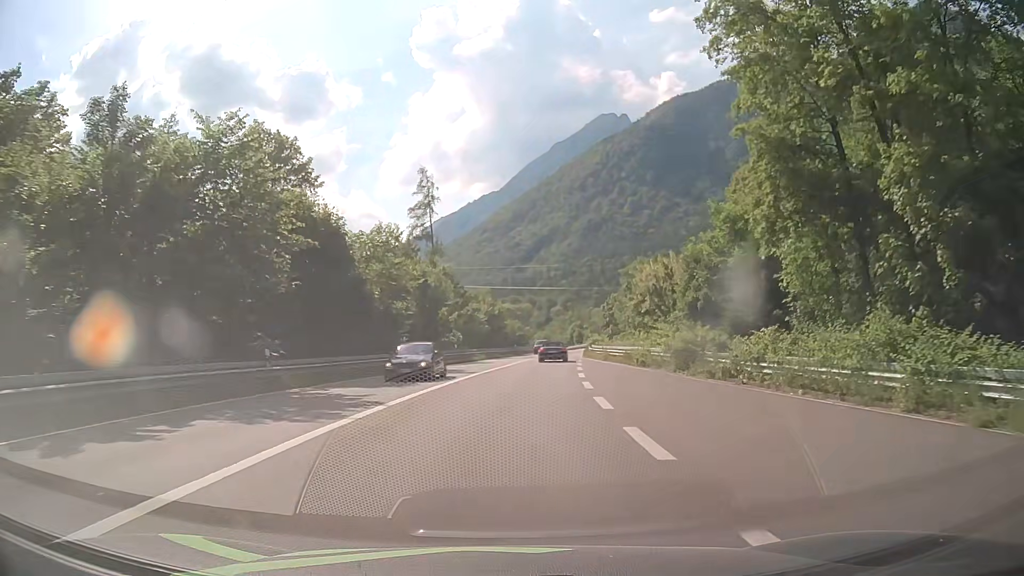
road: primary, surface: asphalt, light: Day
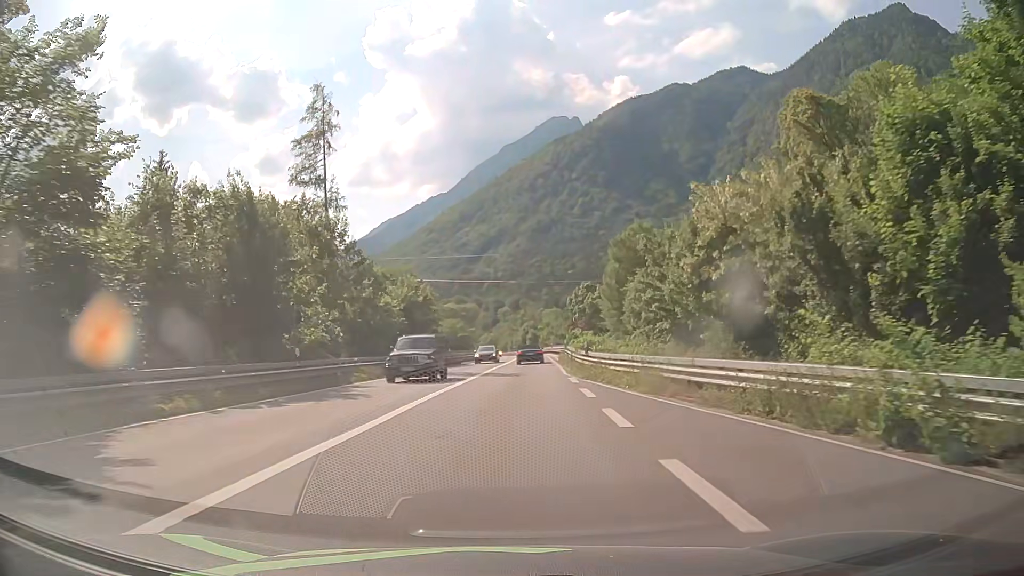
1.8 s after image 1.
(+1.2, +27.4) m; +5°
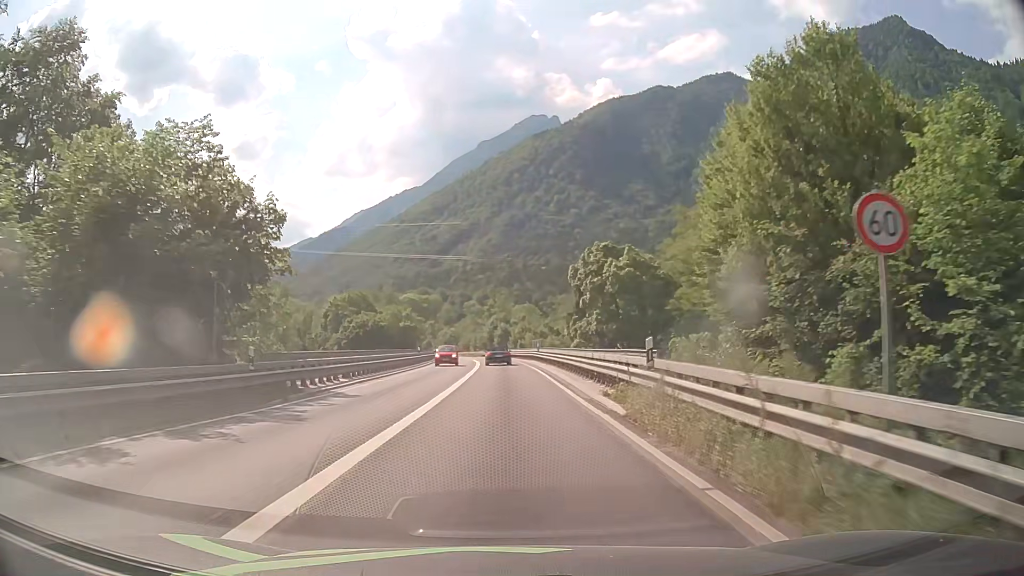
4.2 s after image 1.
(+0.9, +36.7) m; +3°
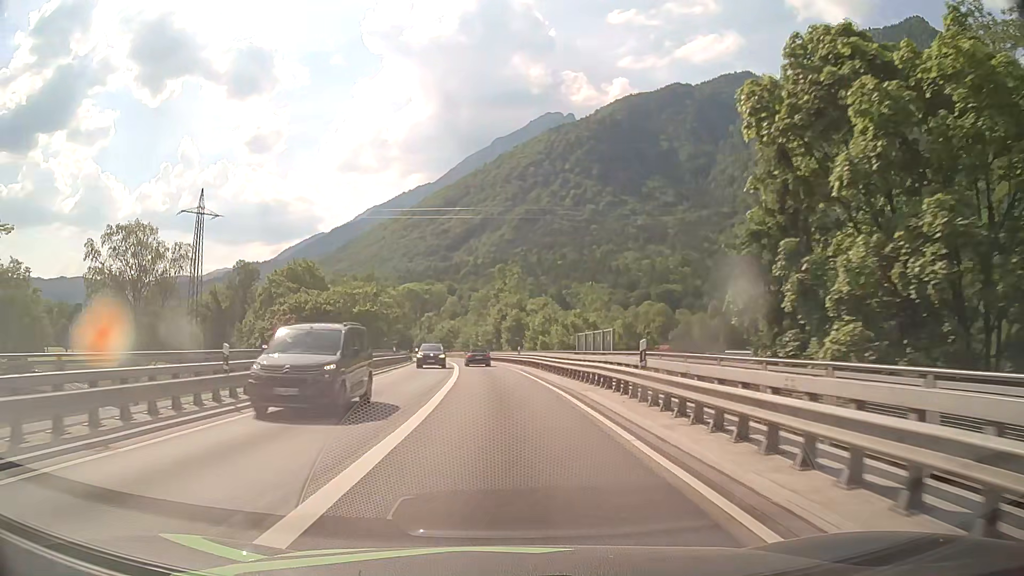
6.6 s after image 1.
(0.0, +36.8) m; 0°
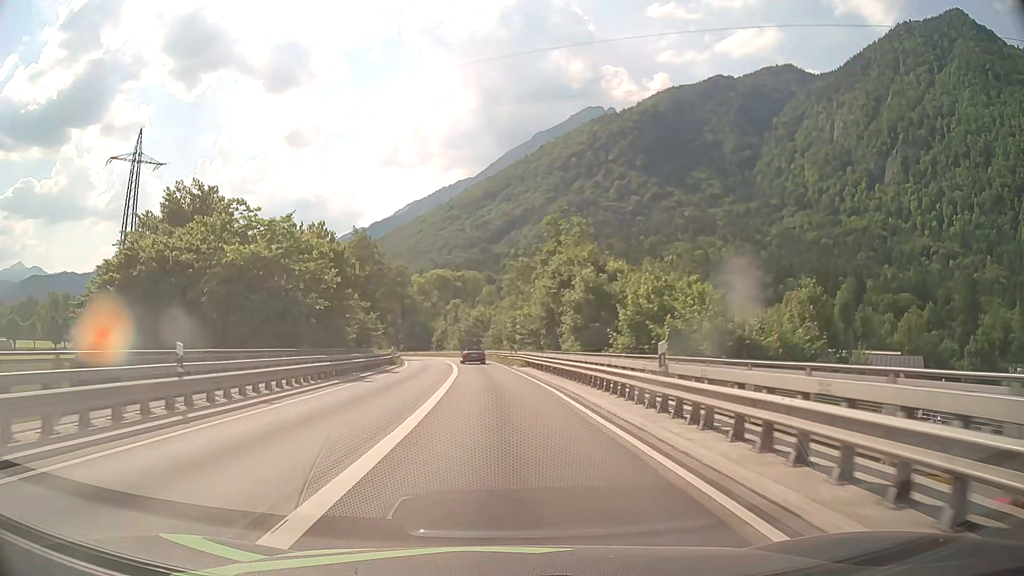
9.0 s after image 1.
(-1.1, +36.7) m; -3°
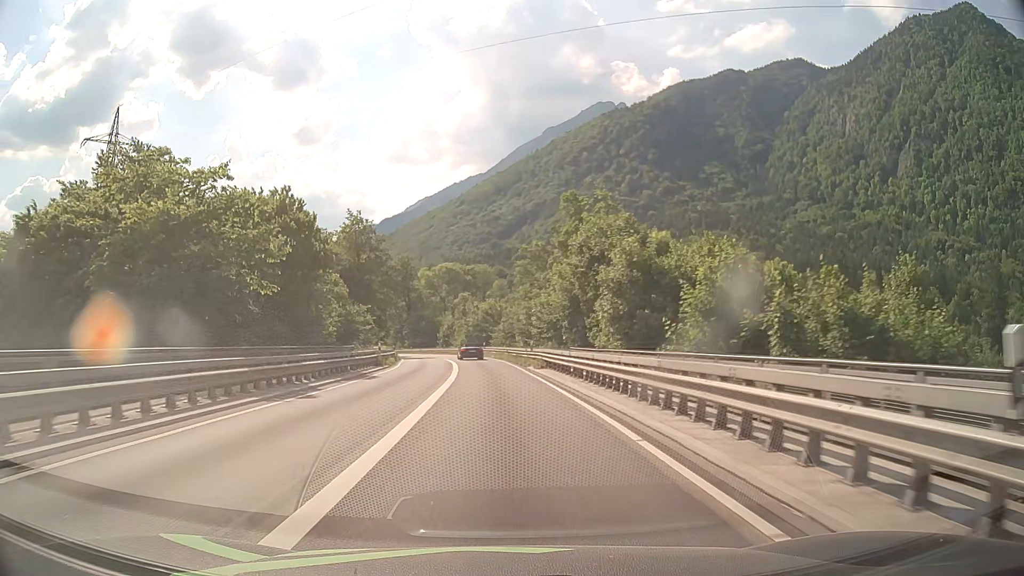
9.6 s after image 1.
(-0.1, +9.2) m; -1°
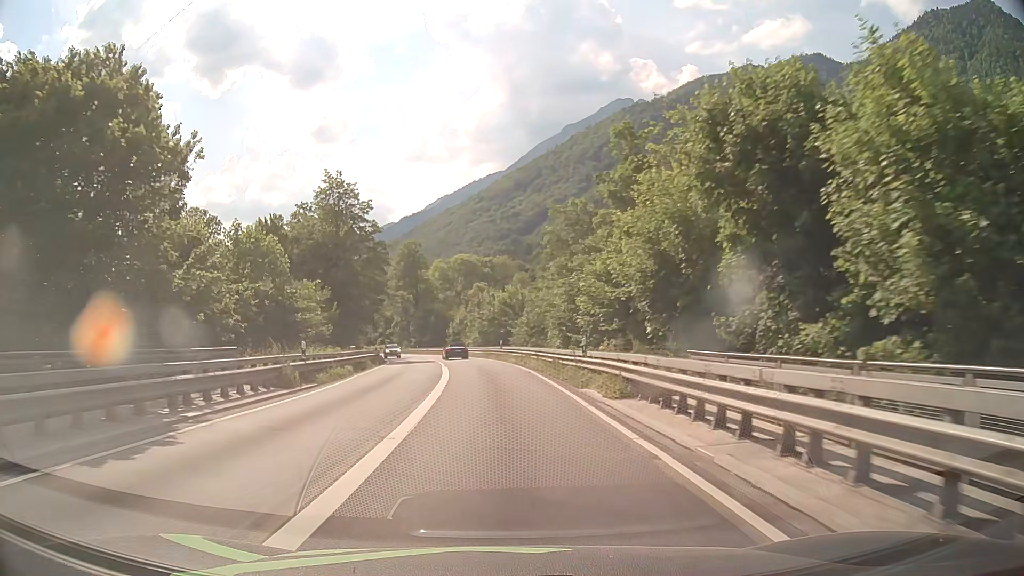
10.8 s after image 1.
(-0.3, +18.4) m; -2°
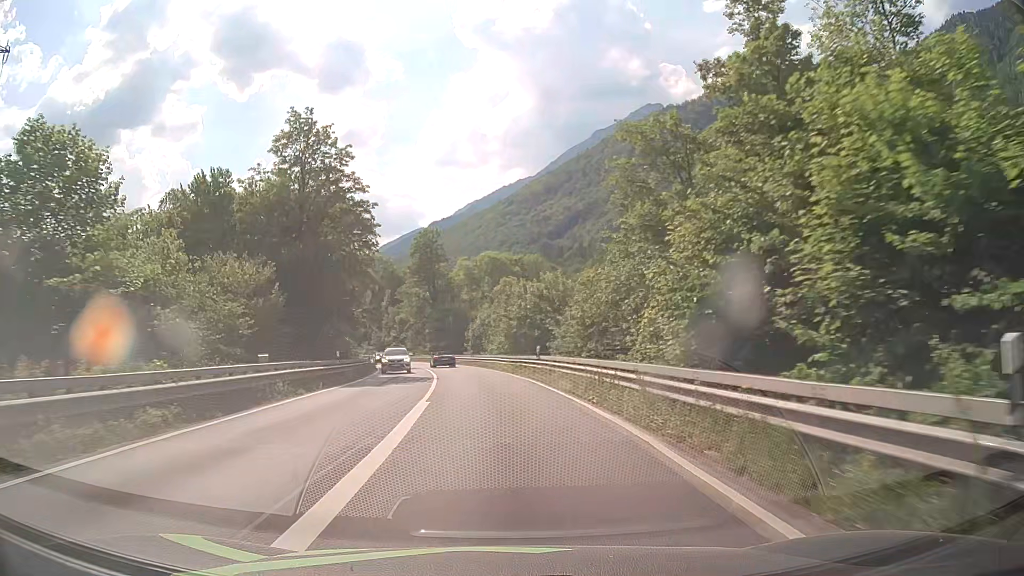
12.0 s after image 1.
(-0.4, +18.4) m; -3°
(0, +10) (-1, +20) (-1, +30) (-2, +40) (-4, +50) (-6, +60) (-8, +69) (-10, +79) (-13, +89) (-16, +98) m
